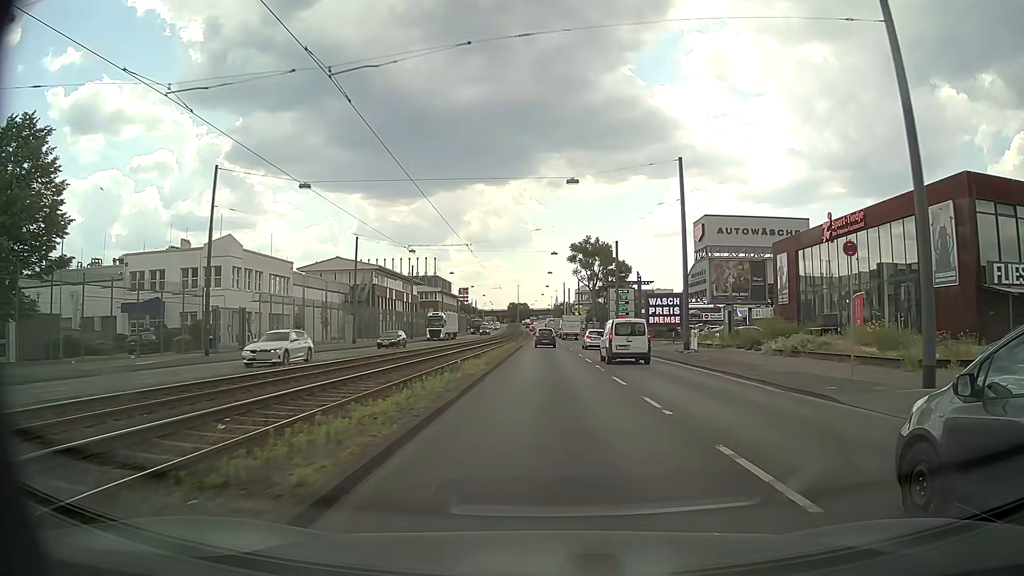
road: primary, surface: asphalt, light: Day
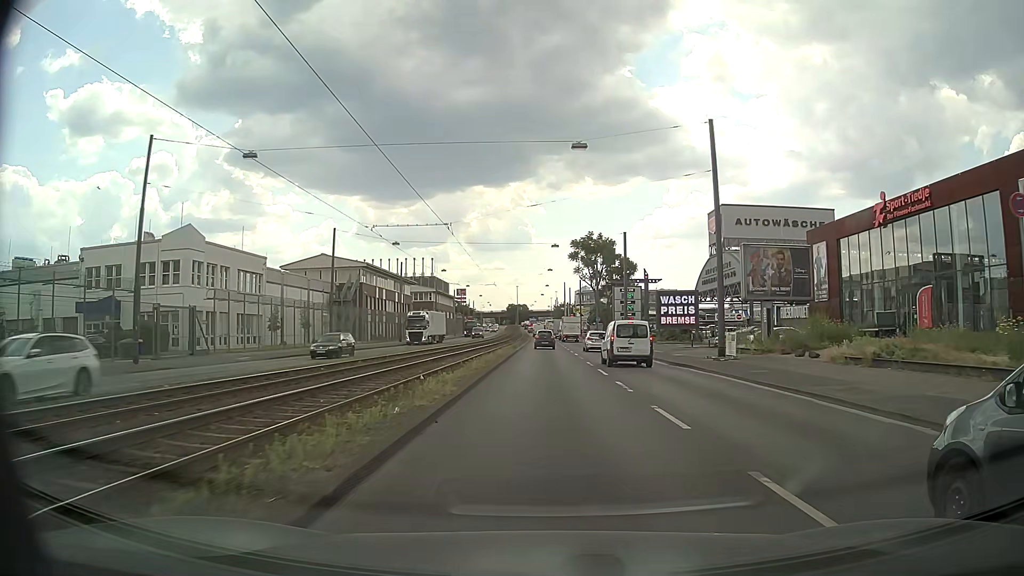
(0.0, +7.4) m; 0°
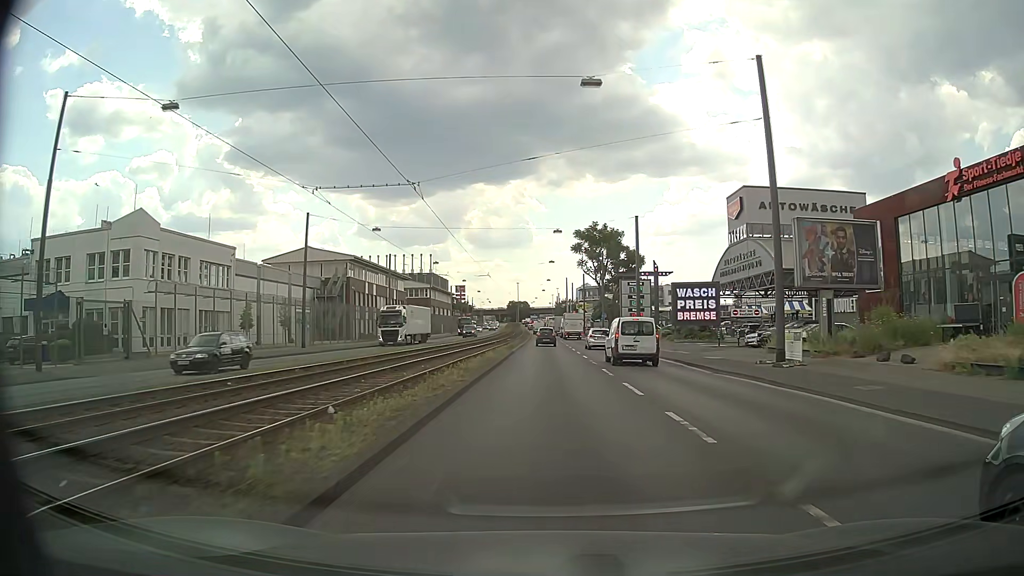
(0.0, +7.4) m; -1°
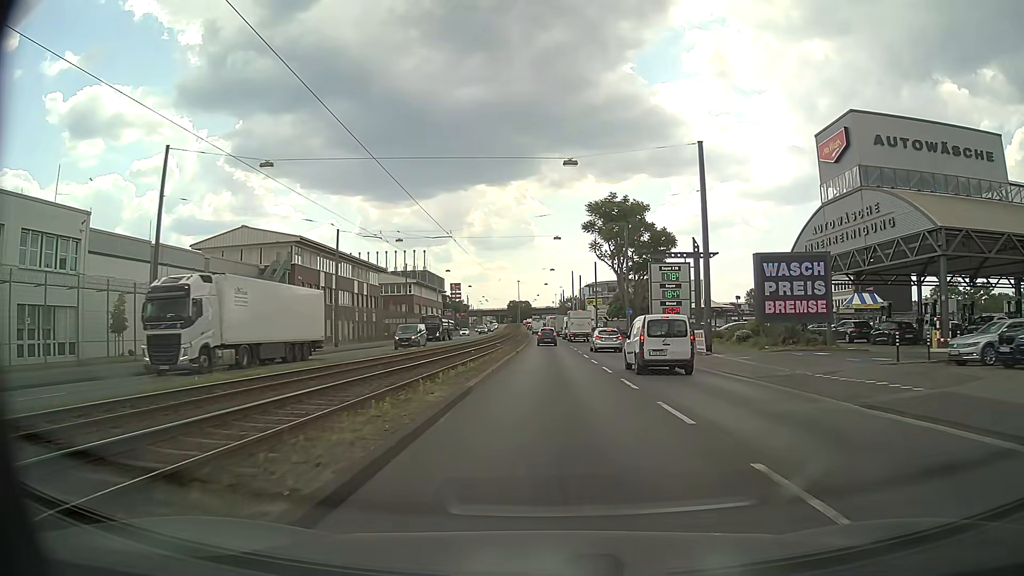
(0.0, +22.4) m; 0°
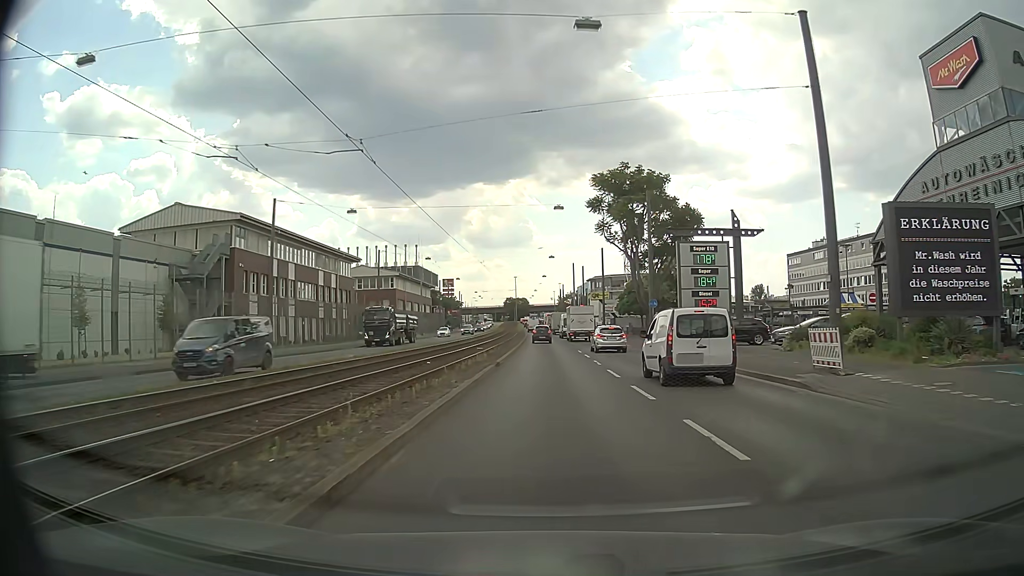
(0.0, +14.8) m; 0°
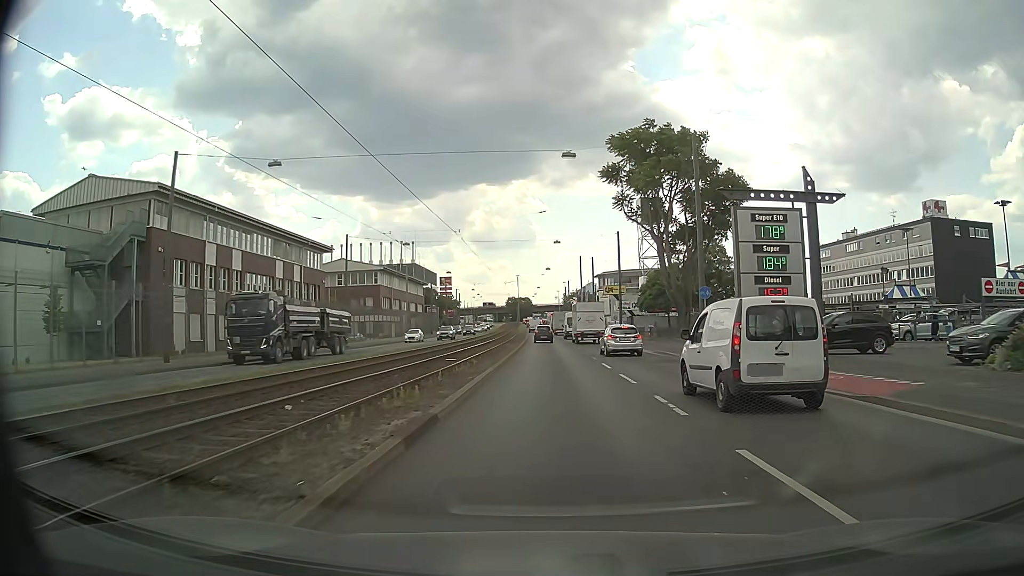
(-0.1, +14.6) m; 0°
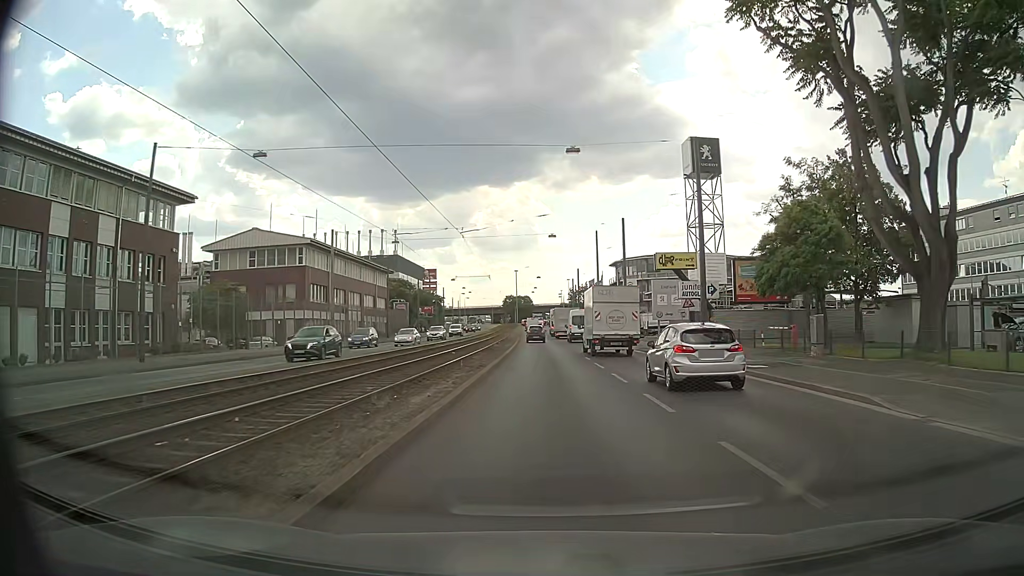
(-0.3, +35.4) m; -1°
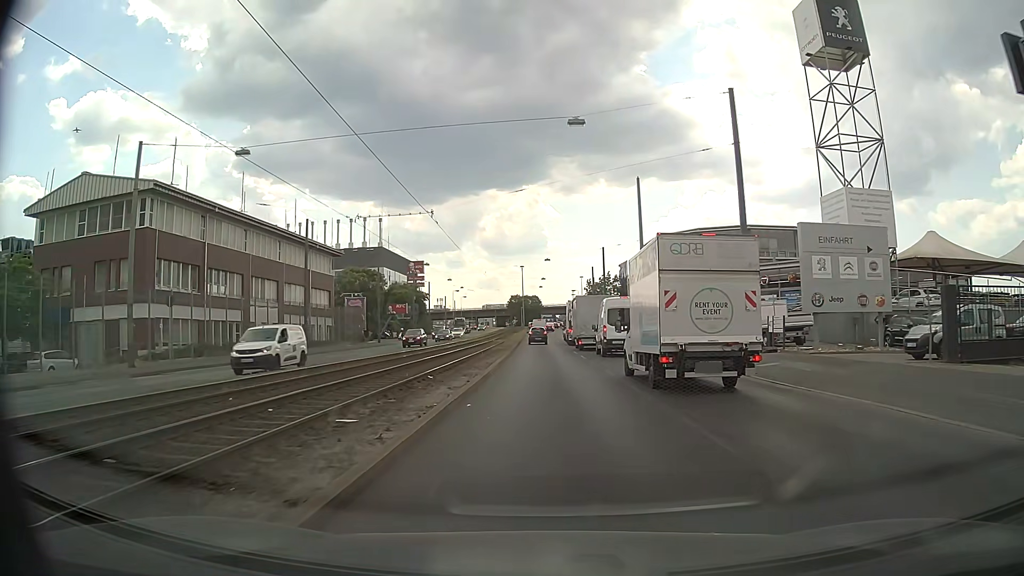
(-0.1, +33.8) m; -1°
(0, +10) (0, +20) (0, +30) (0, +40) (0, +50) (0, +60) (0, +70) (-1, +80) (-1, +90) (-1, +100) m
